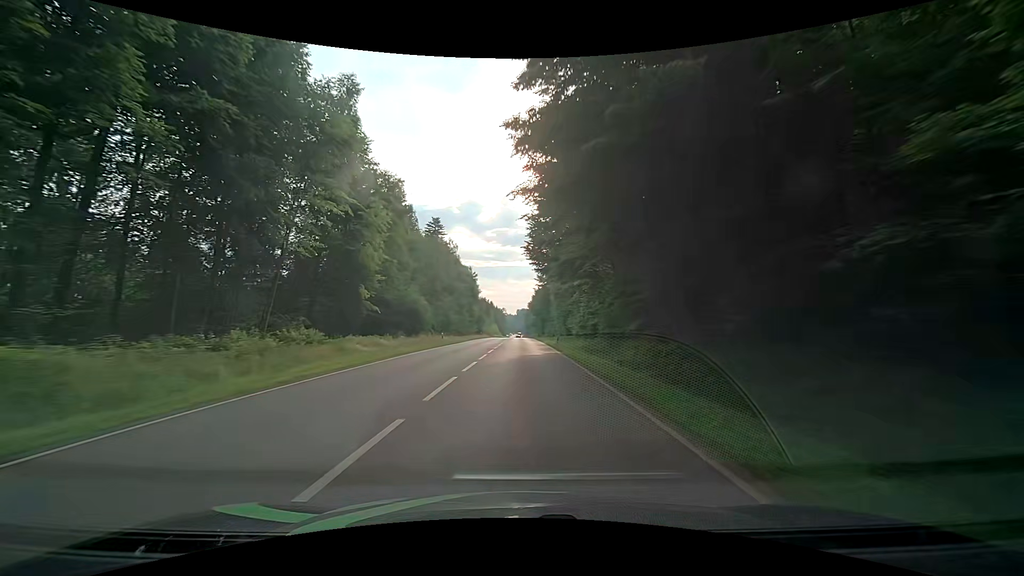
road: secondary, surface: asphalt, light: Day
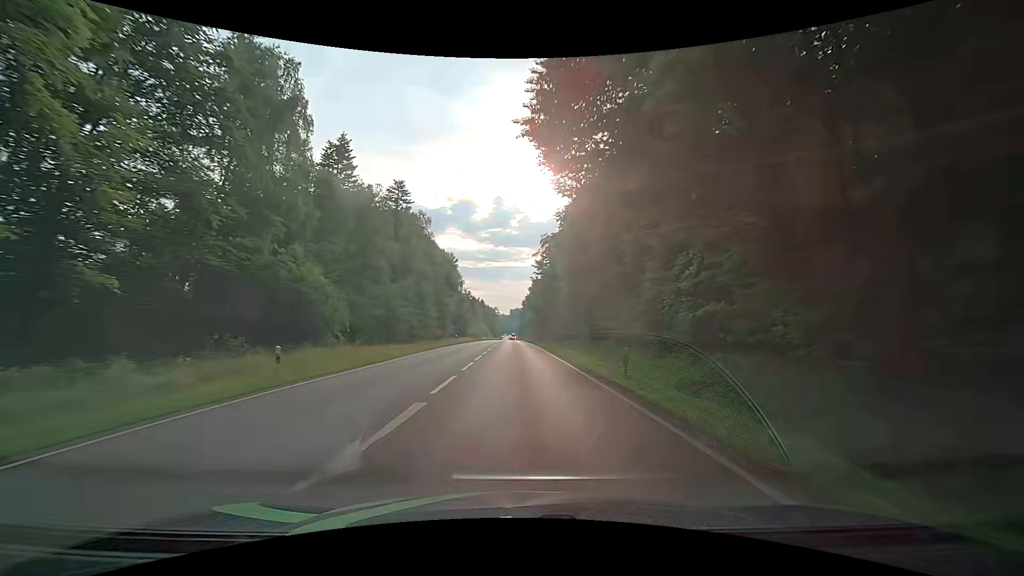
(+0.1, +28.8) m; +1°
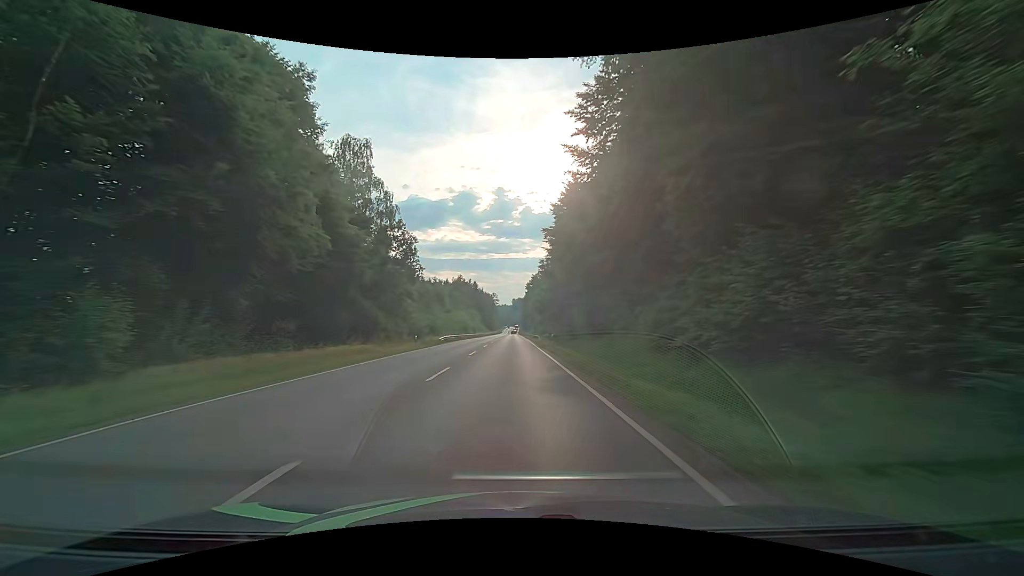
(+0.2, +70.1) m; 0°
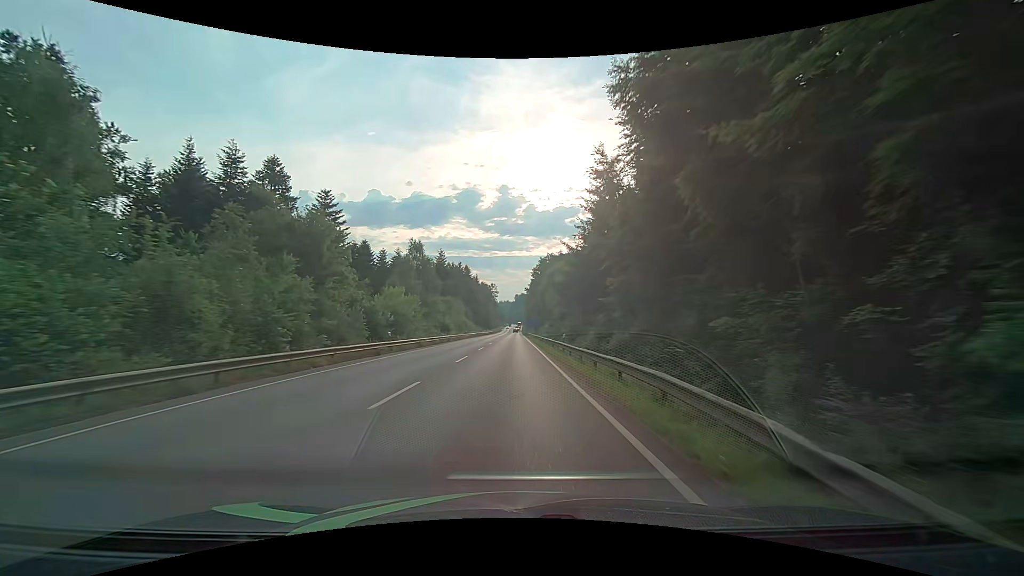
(-0.2, +52.7) m; -1°
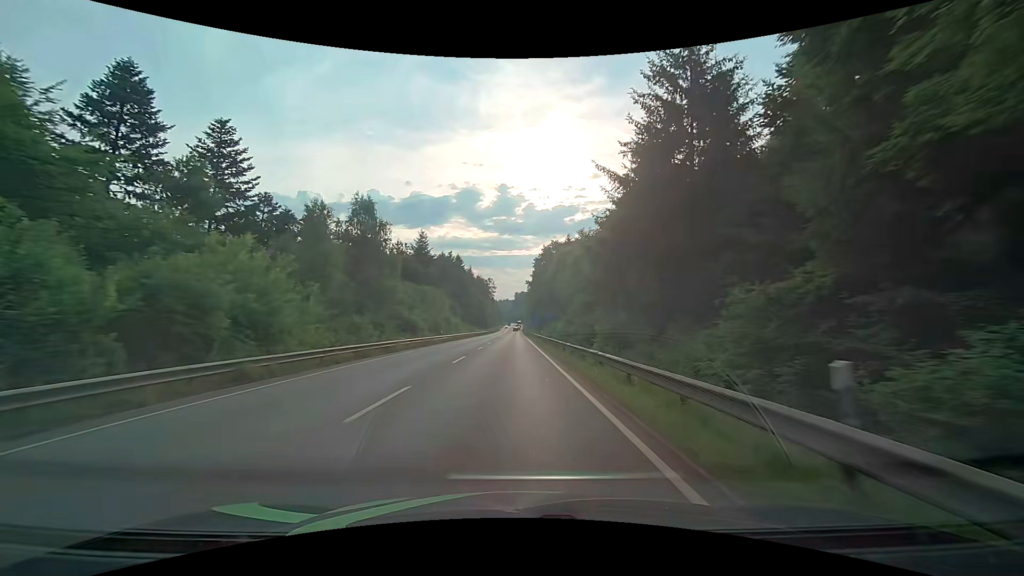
(0.0, +25.1) m; 0°
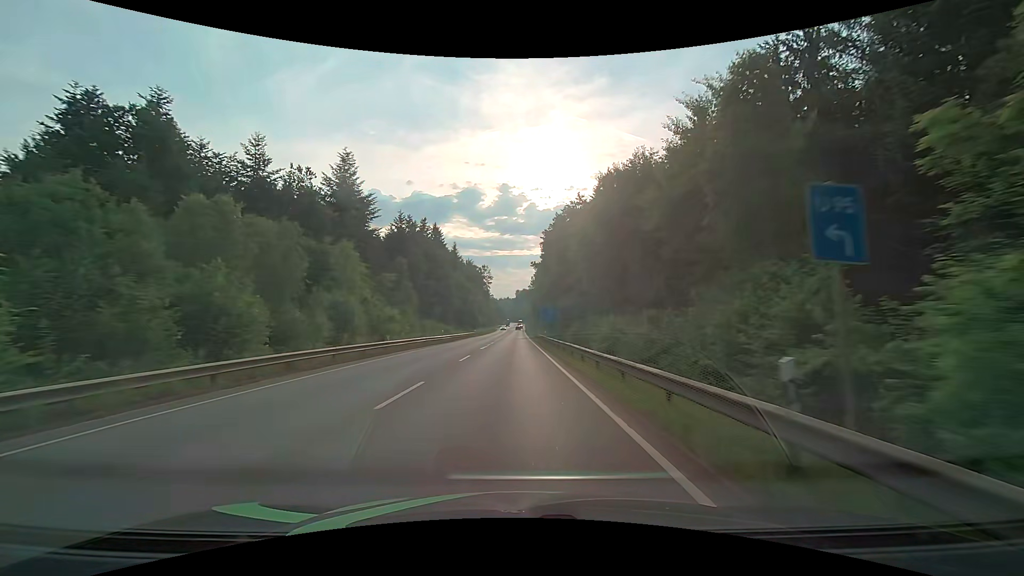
(-0.1, +47.2) m; 0°
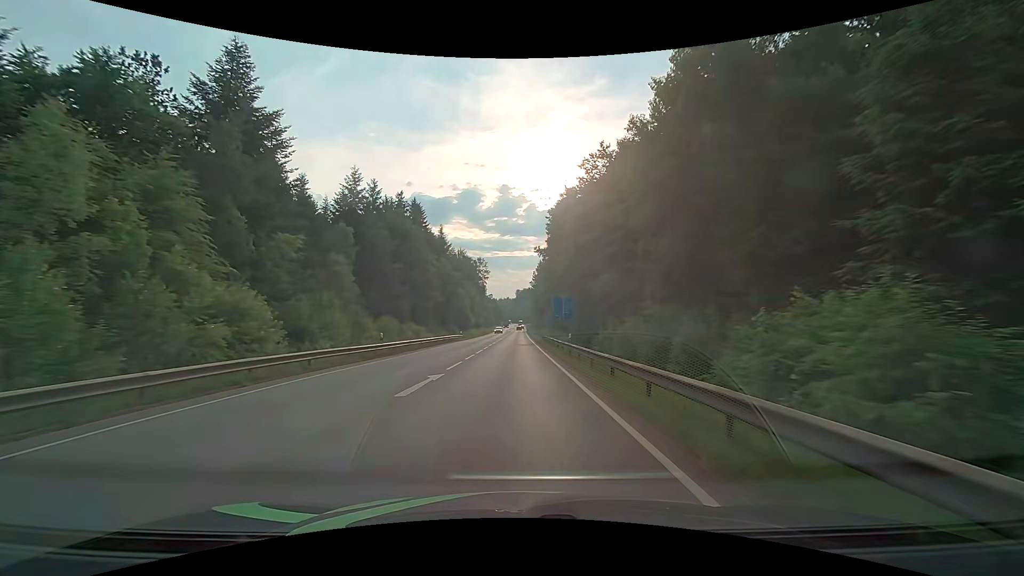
(+0.1, +22.6) m; 0°
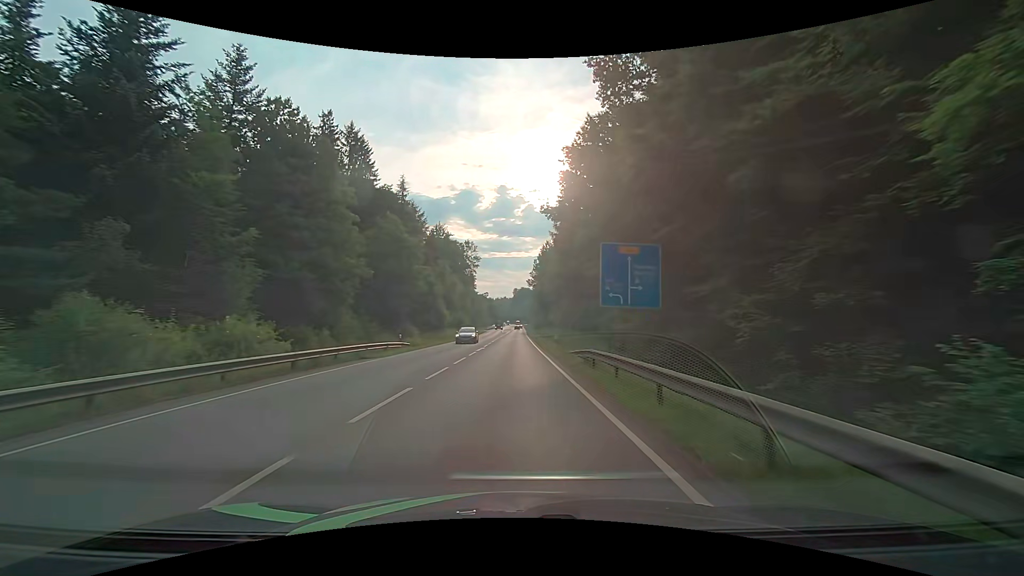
(+0.2, +33.3) m; +1°
(0, +10) (0, +20) (0, +30) (-1, +40) (-1, +50) (-1, +60) (-1, +70) (-1, +80) (-1, +90) (-1, +100) m
